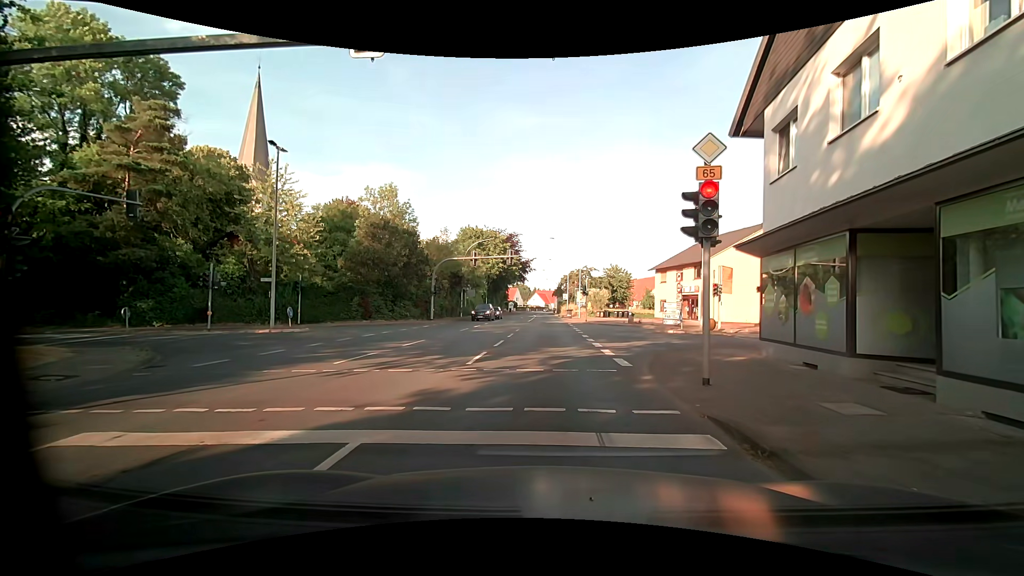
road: primary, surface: asphalt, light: Day
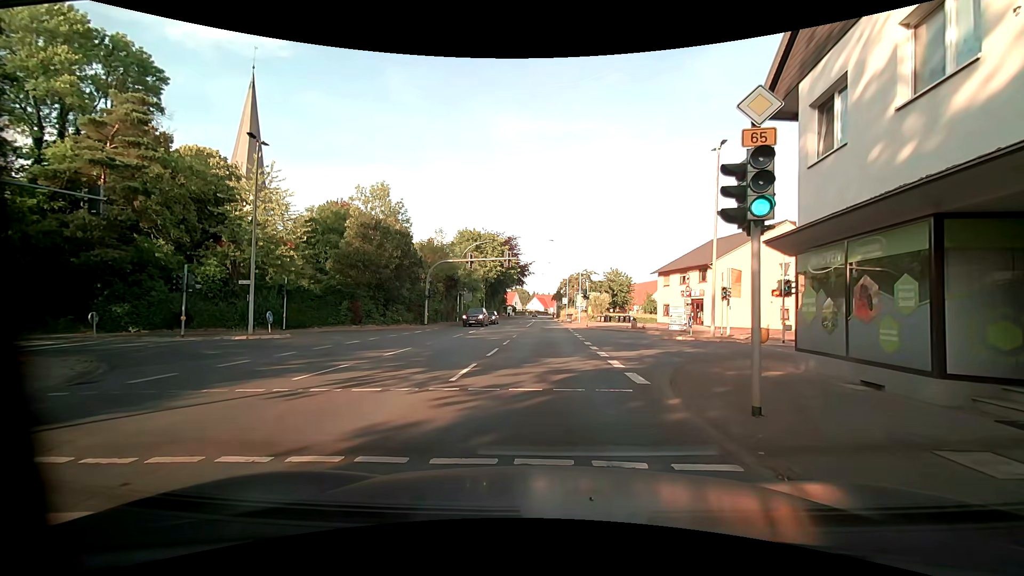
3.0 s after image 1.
(0.0, +2.1) m; +2°
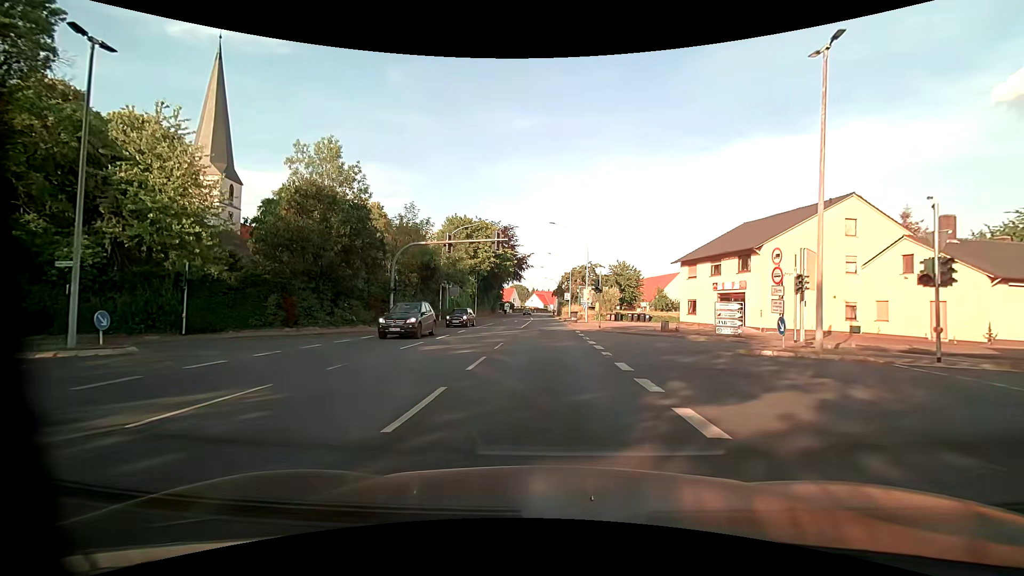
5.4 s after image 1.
(+0.2, +10.6) m; +1°
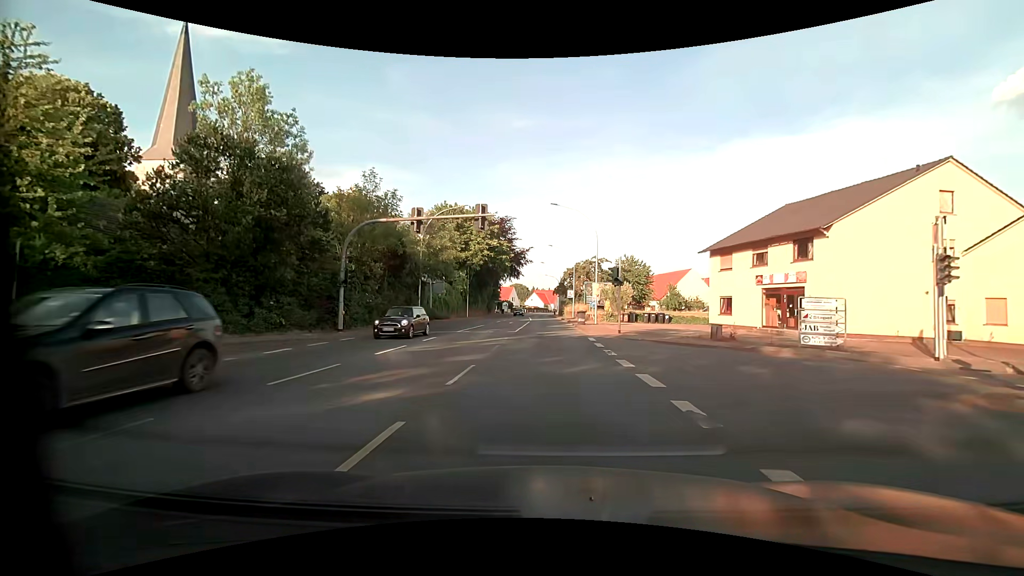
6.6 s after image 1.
(+0.1, +8.9) m; +1°
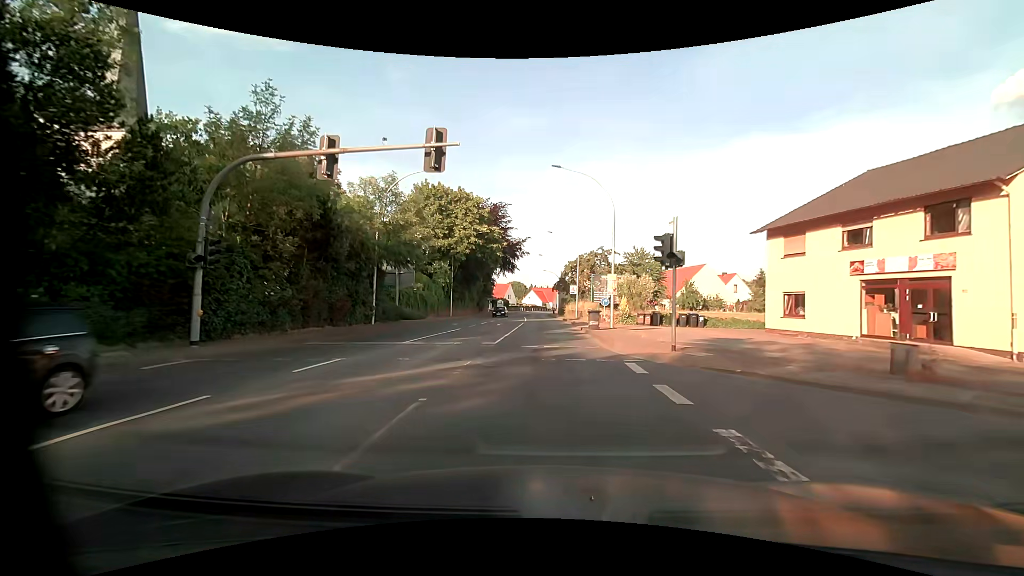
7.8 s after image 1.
(0.0, +10.9) m; 0°
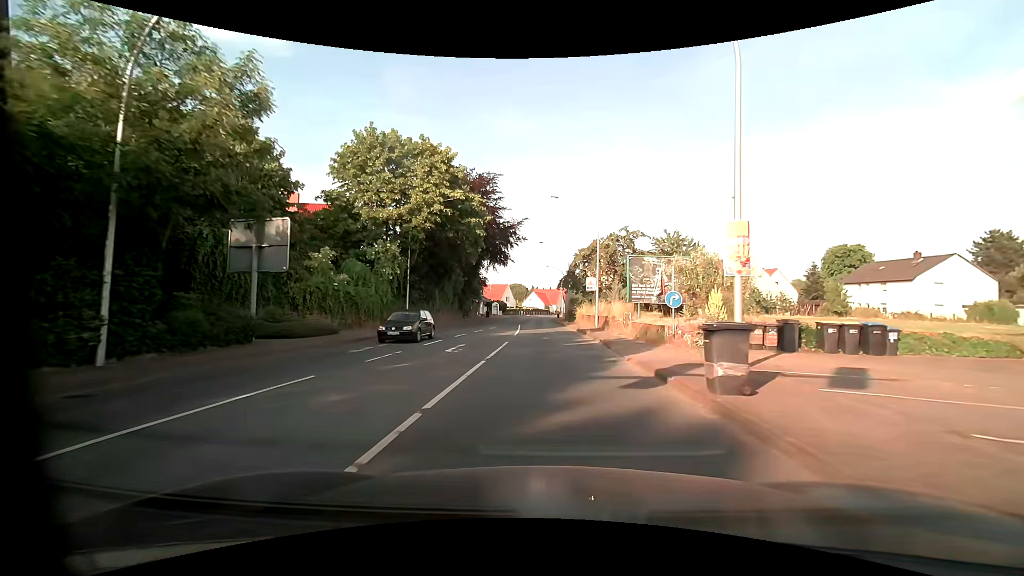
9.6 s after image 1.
(-0.1, +19.5) m; -1°
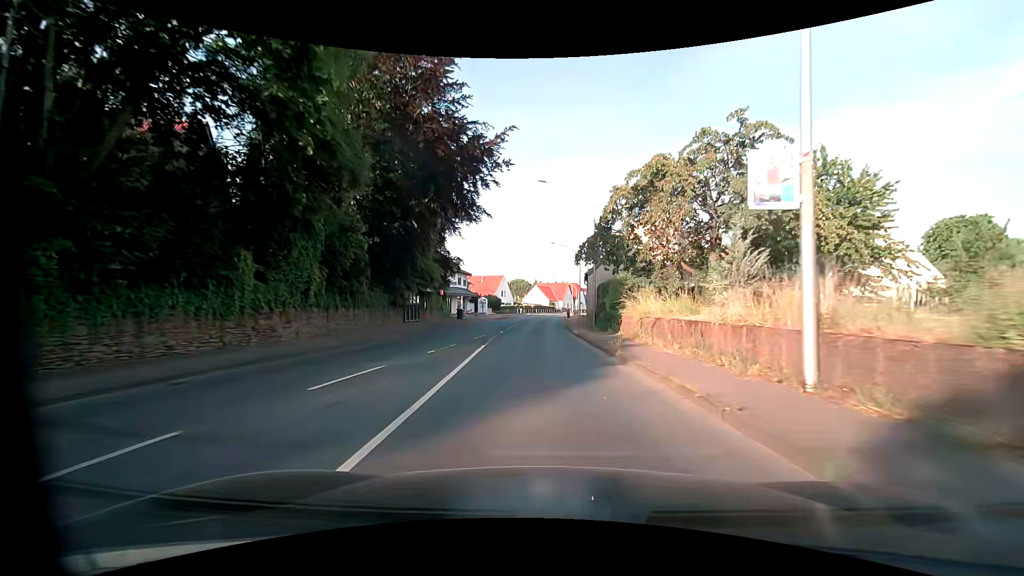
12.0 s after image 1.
(+0.1, +29.4) m; 0°
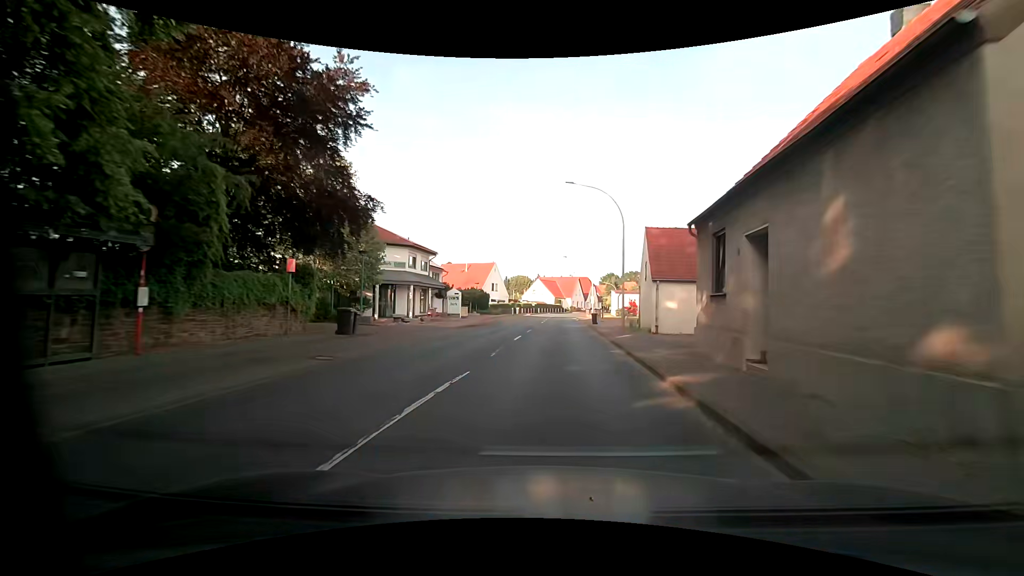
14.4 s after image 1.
(-0.6, +30.8) m; 0°
(0, +10) (0, +20) (+1, +30) (+1, +40) (+1, +50) (+2, +60) (+2, +70) (+3, +80) (+4, +90) (+6, +100) m
